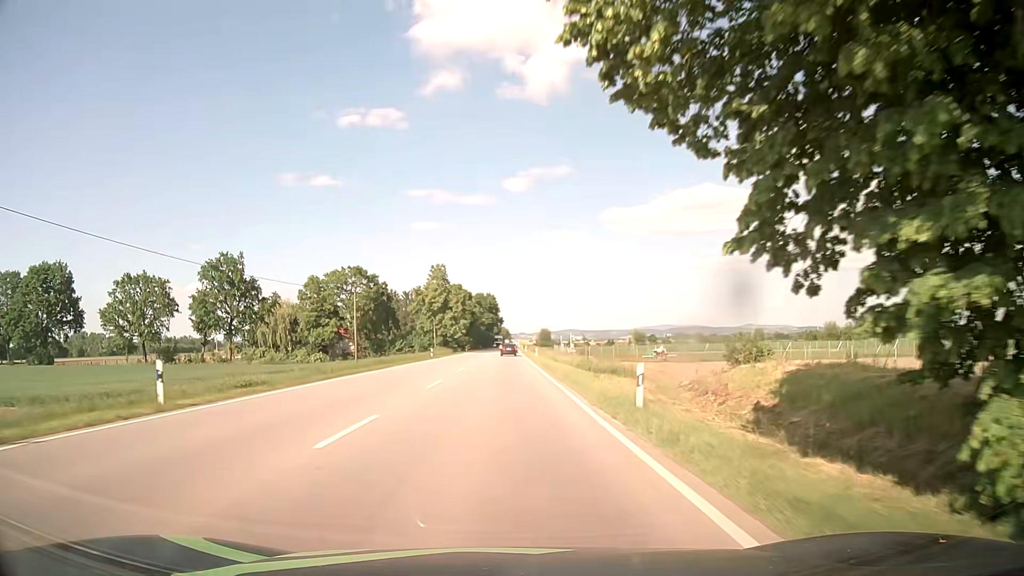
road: primary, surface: asphalt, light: Day
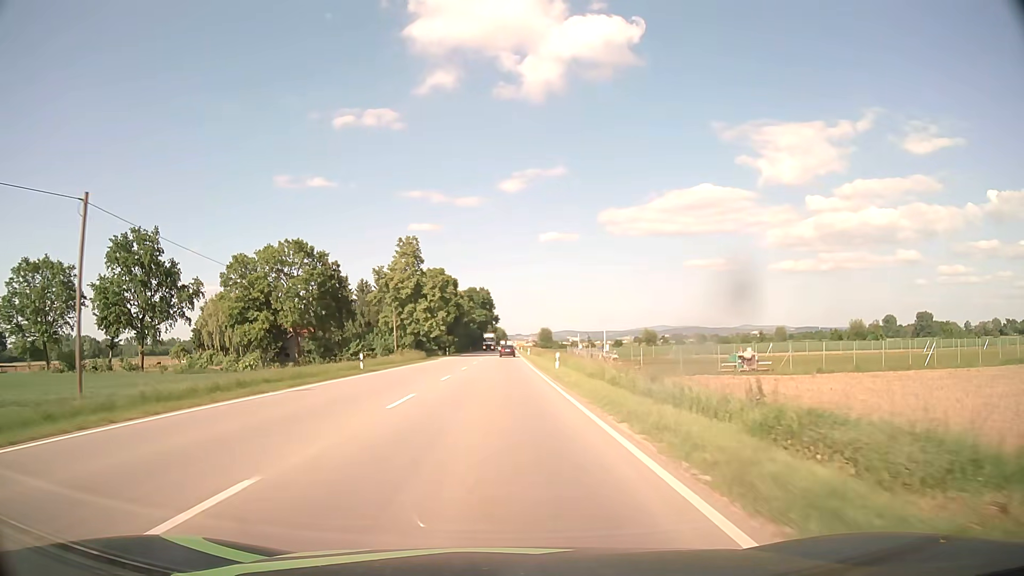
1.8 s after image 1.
(+0.2, +30.3) m; 0°
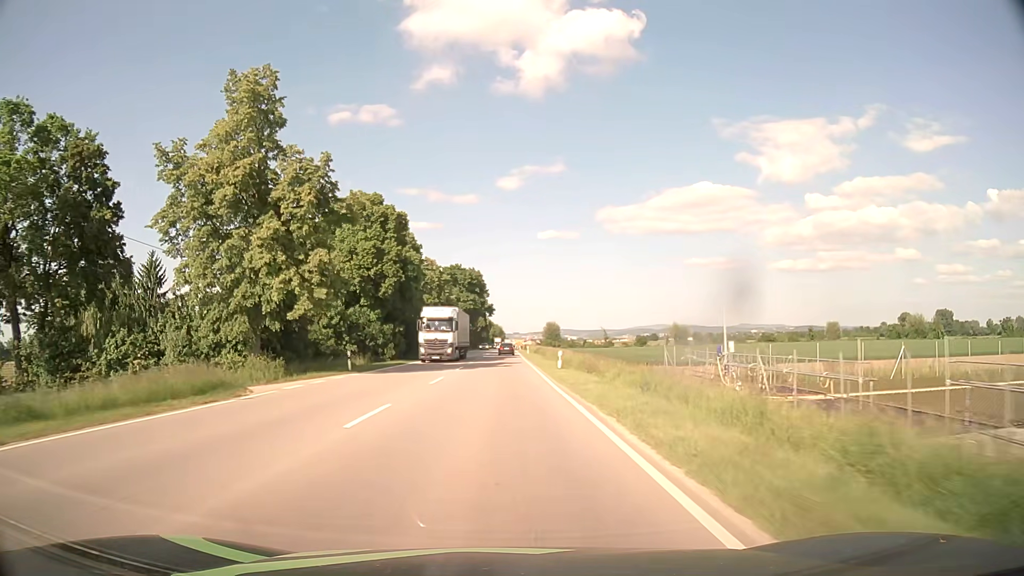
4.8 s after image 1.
(+0.1, +51.5) m; 0°
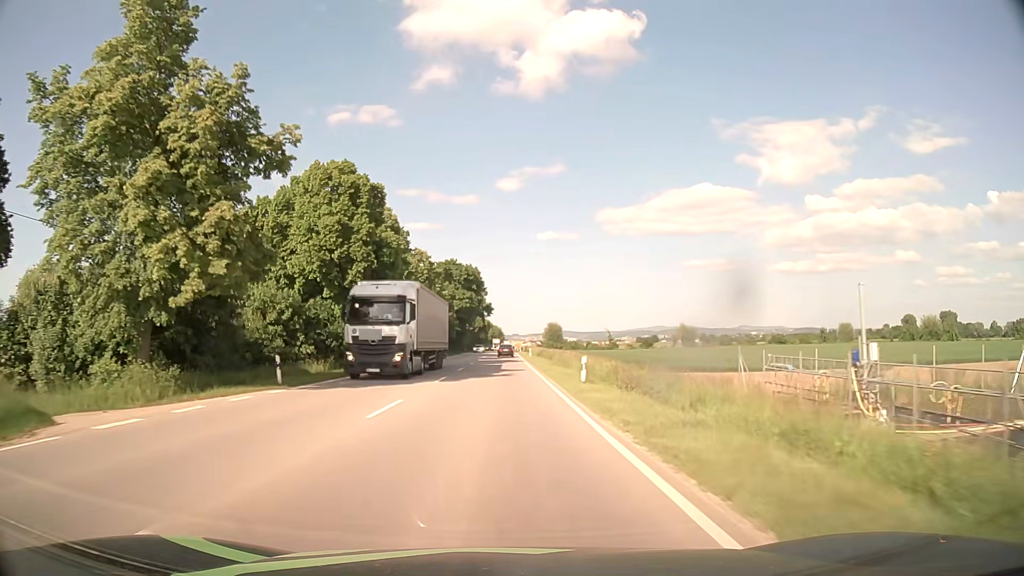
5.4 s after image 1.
(0.0, +10.2) m; 0°
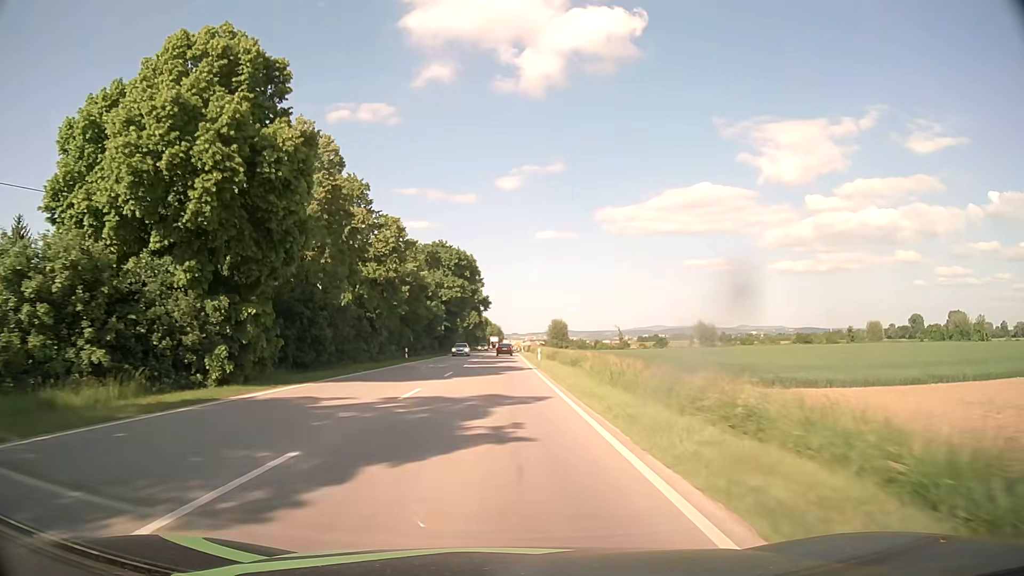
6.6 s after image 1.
(0.0, +20.2) m; 0°
